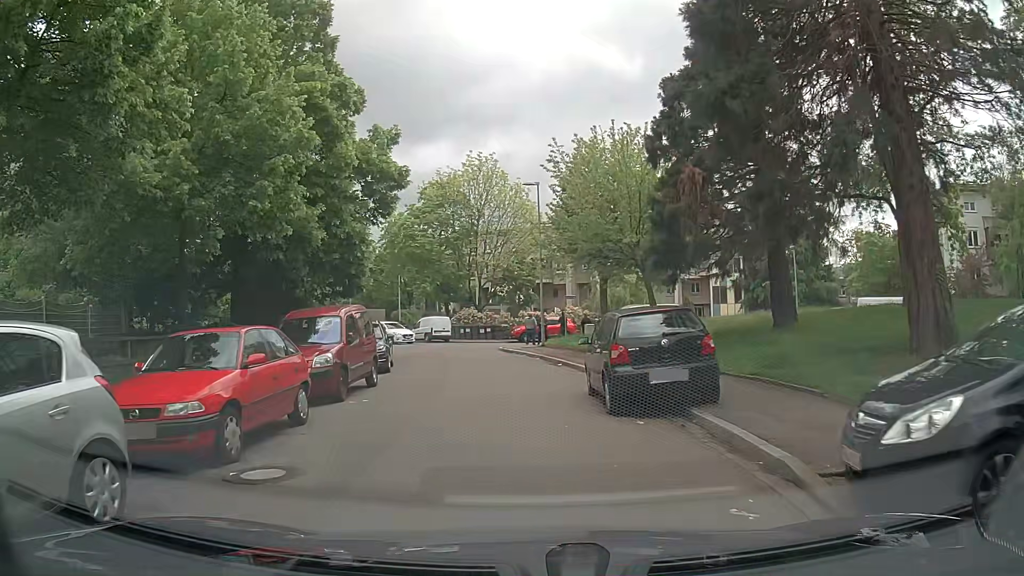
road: residential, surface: asphalt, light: Day
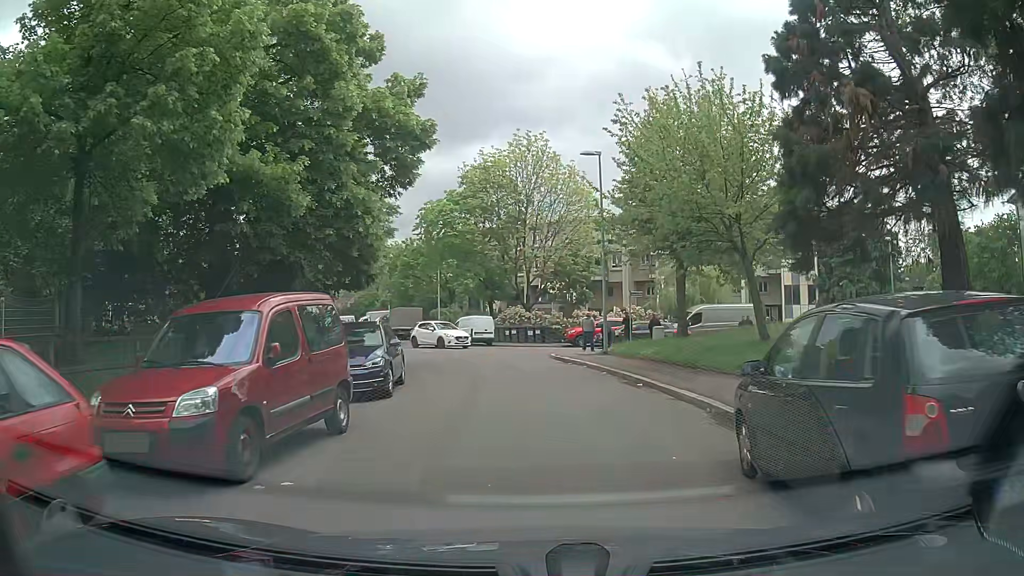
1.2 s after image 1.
(-0.3, +6.3) m; -4°
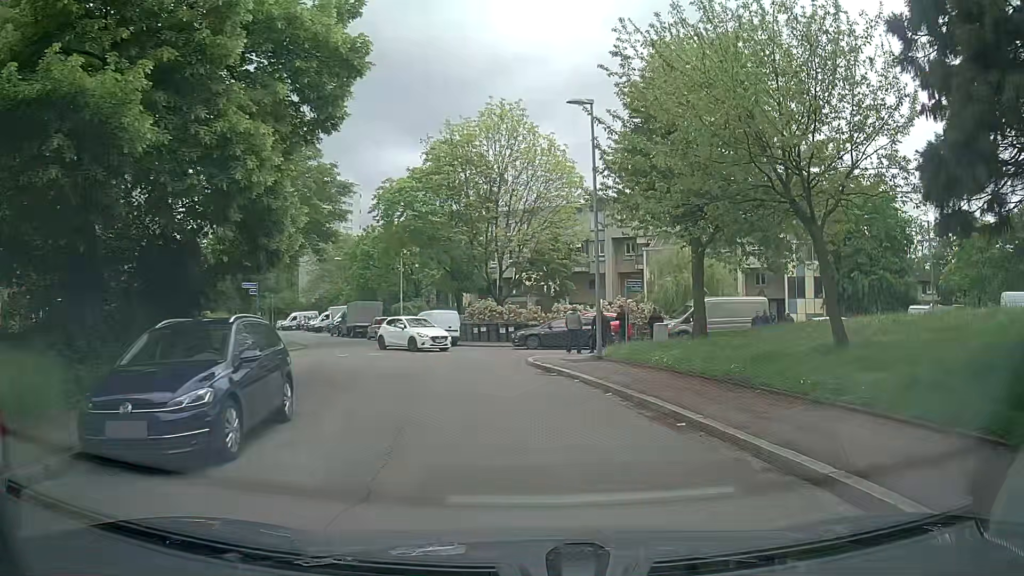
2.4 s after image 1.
(+0.1, +6.1) m; +5°
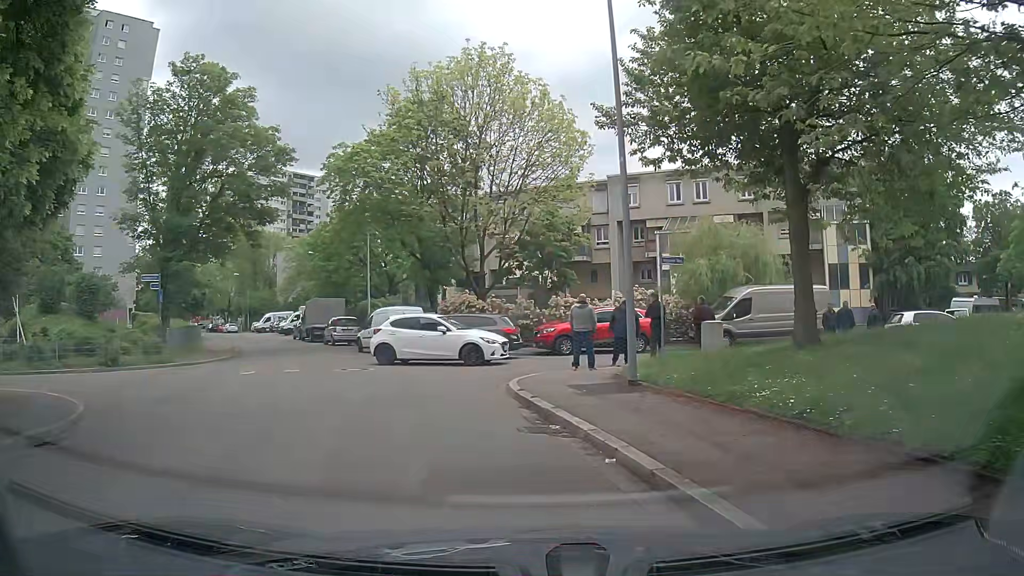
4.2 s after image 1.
(-0.1, +8.5) m; -2°
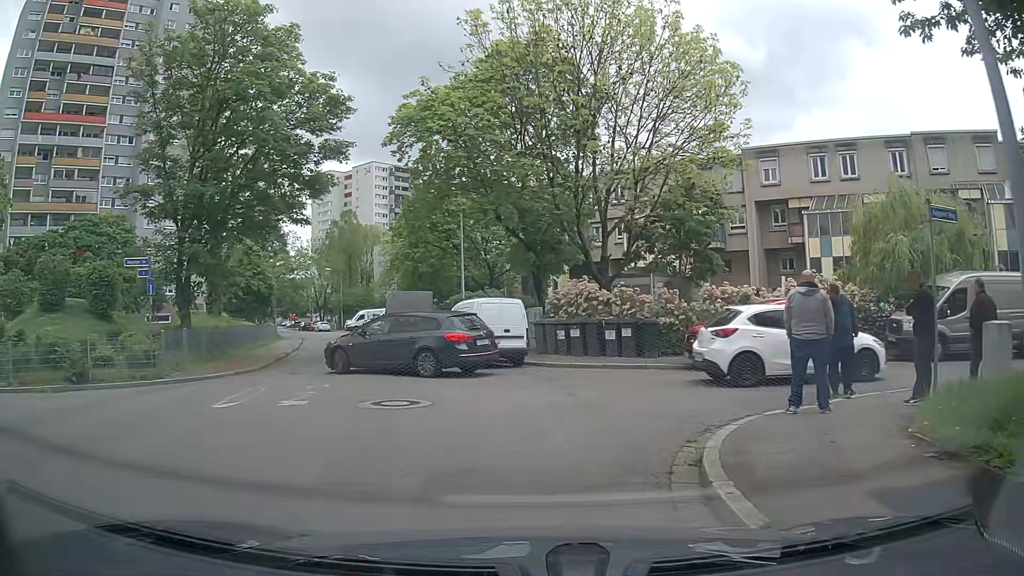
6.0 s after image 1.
(-0.6, +7.6) m; -11°
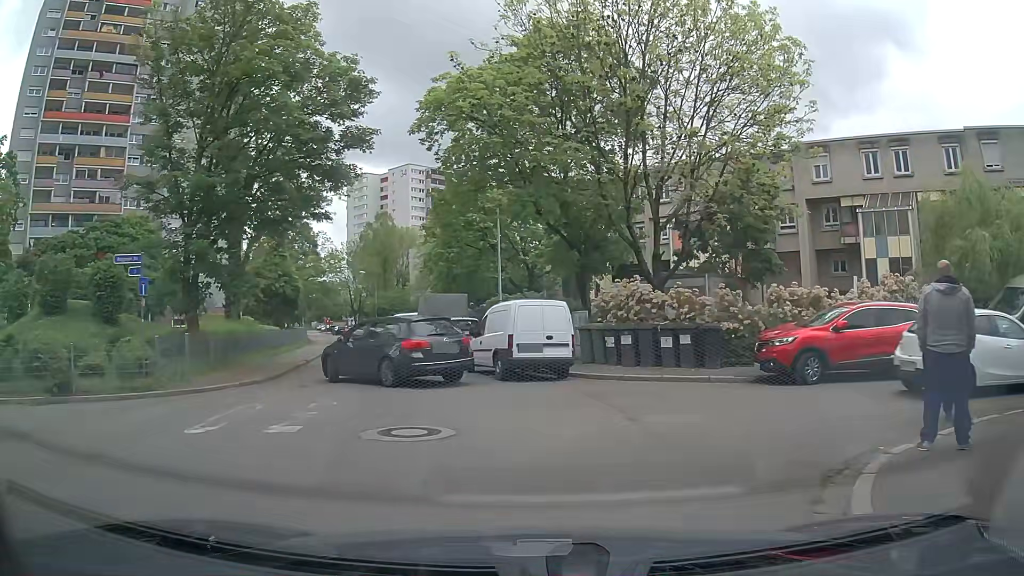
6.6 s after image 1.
(0.0, +2.3) m; -1°
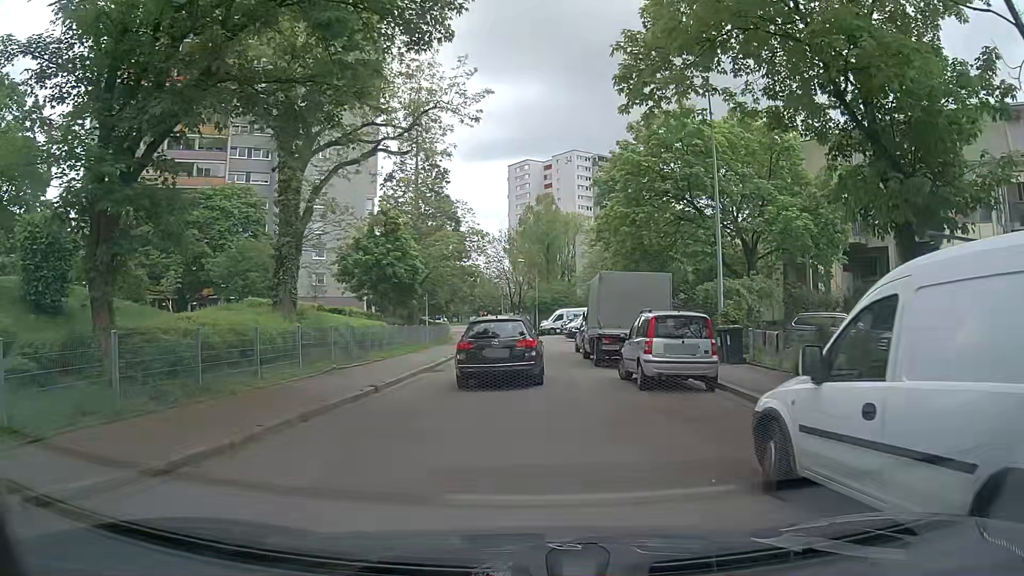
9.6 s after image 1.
(-2.0, +12.7) m; -15°
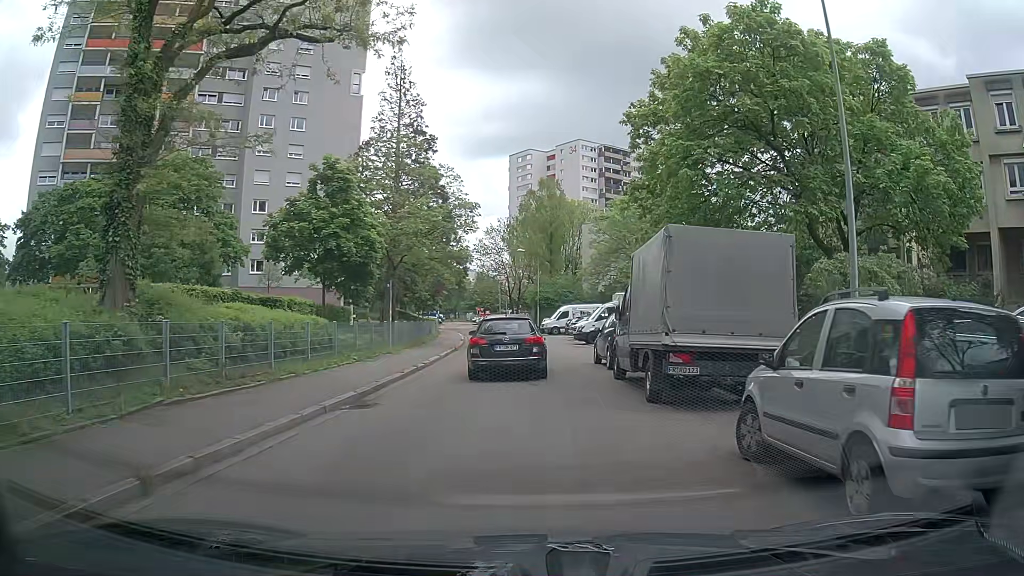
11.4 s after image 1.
(-0.1, +9.1) m; 0°
